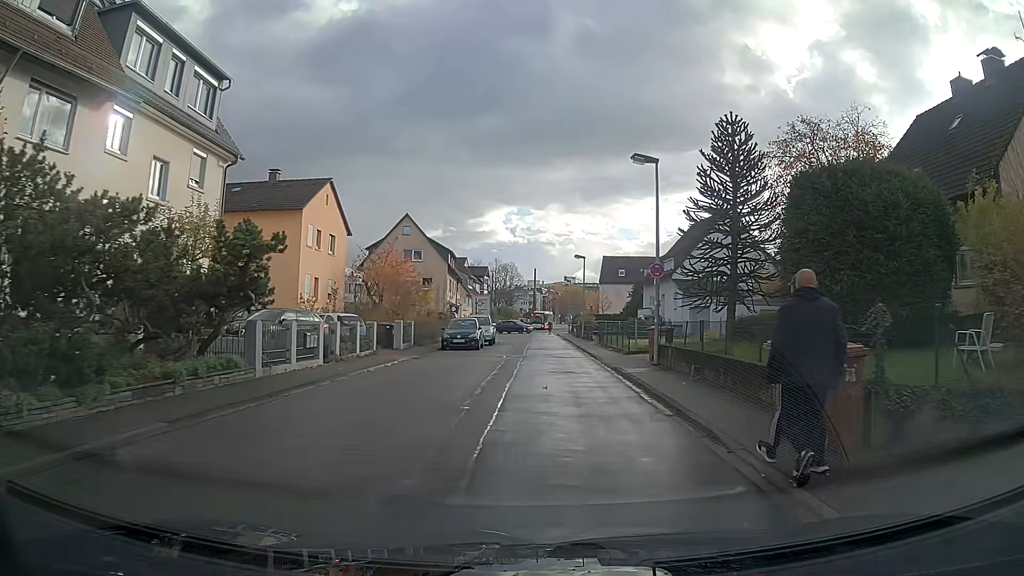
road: tertiary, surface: asphalt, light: Day
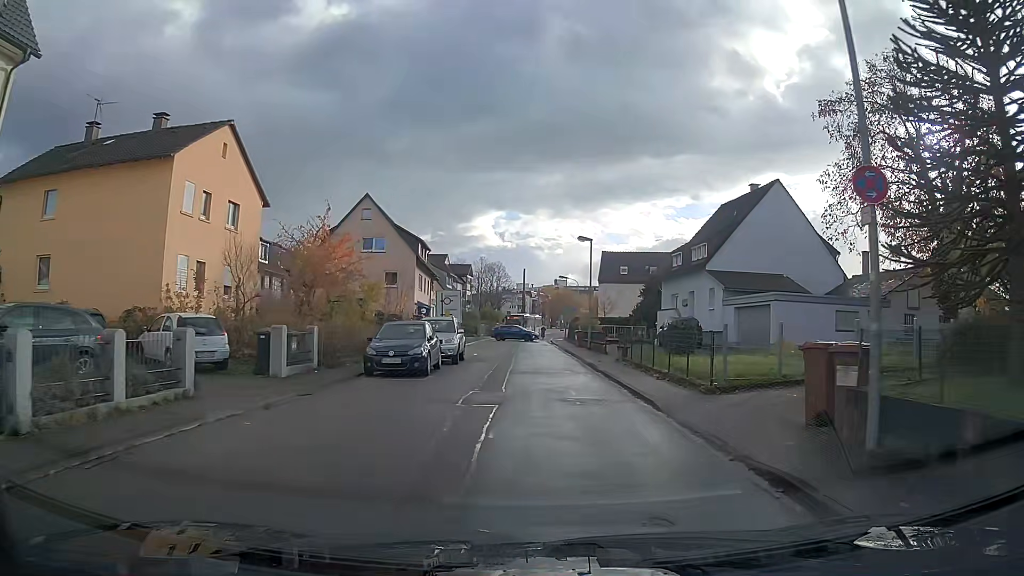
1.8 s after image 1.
(0.0, +12.9) m; +1°
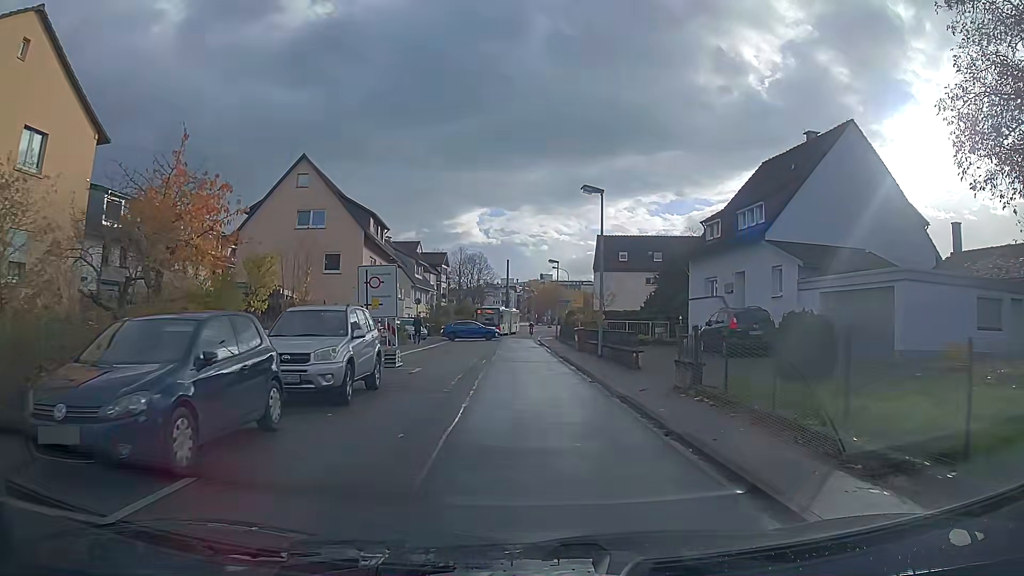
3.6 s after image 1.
(+0.2, +12.5) m; +2°
(0, +10) (0, +20) (-1, +30) (-1, +40) (-1, +50) (-1, +60) (-1, +70) (0, +80) (+1, +90) (+2, +100) m
